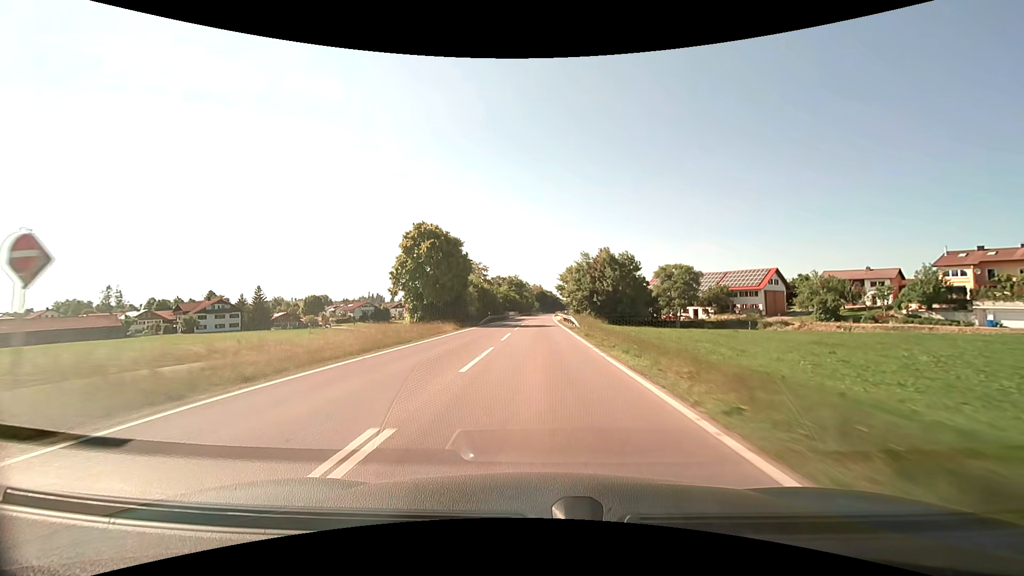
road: primary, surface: asphalt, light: Day
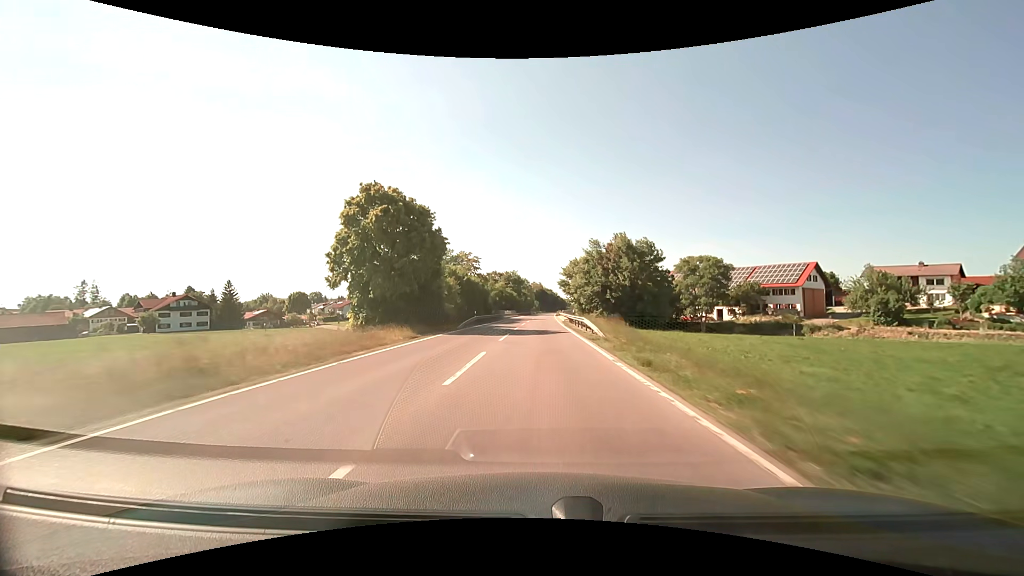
(0.0, +14.0) m; 0°
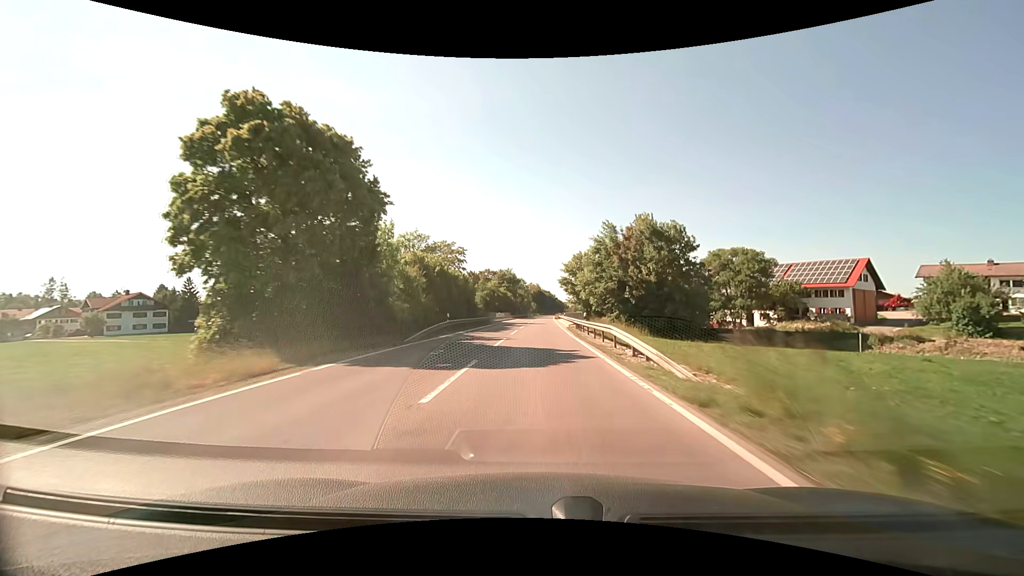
(0.0, +14.1) m; 0°
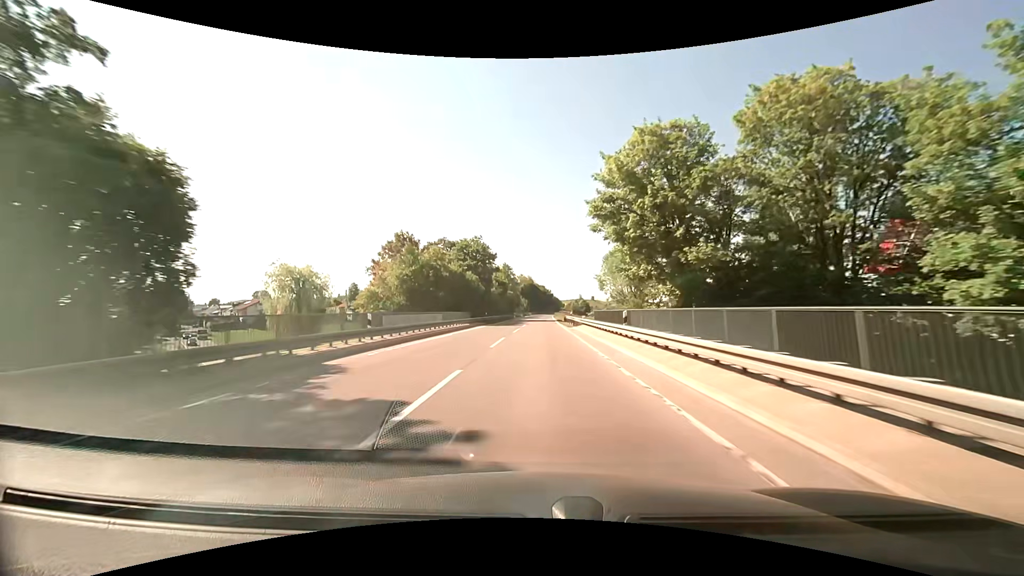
(+0.7, +56.8) m; +1°
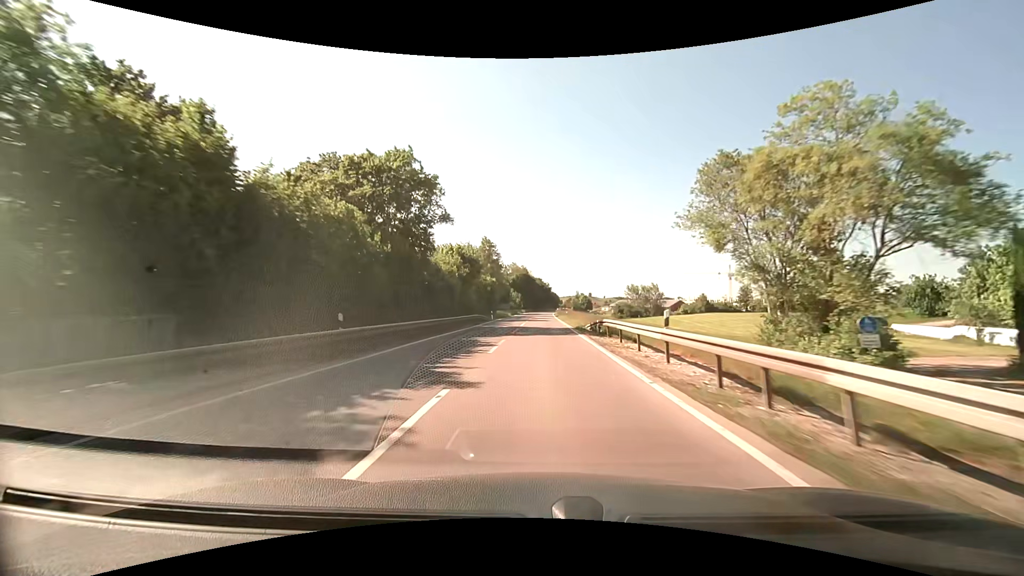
(+0.1, +43.2) m; +1°
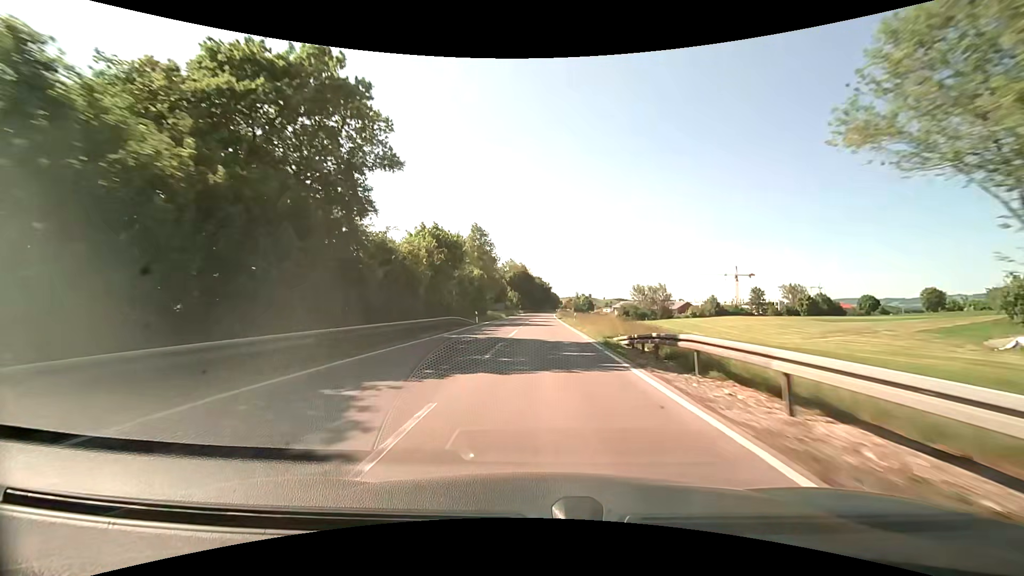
(0.0, +14.4) m; 0°
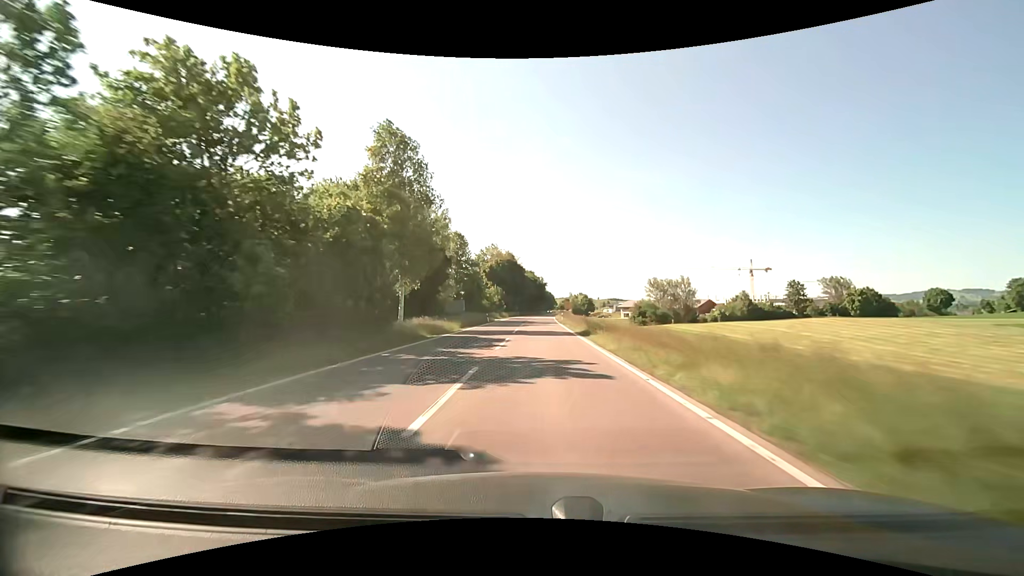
(+0.1, +43.0) m; +1°
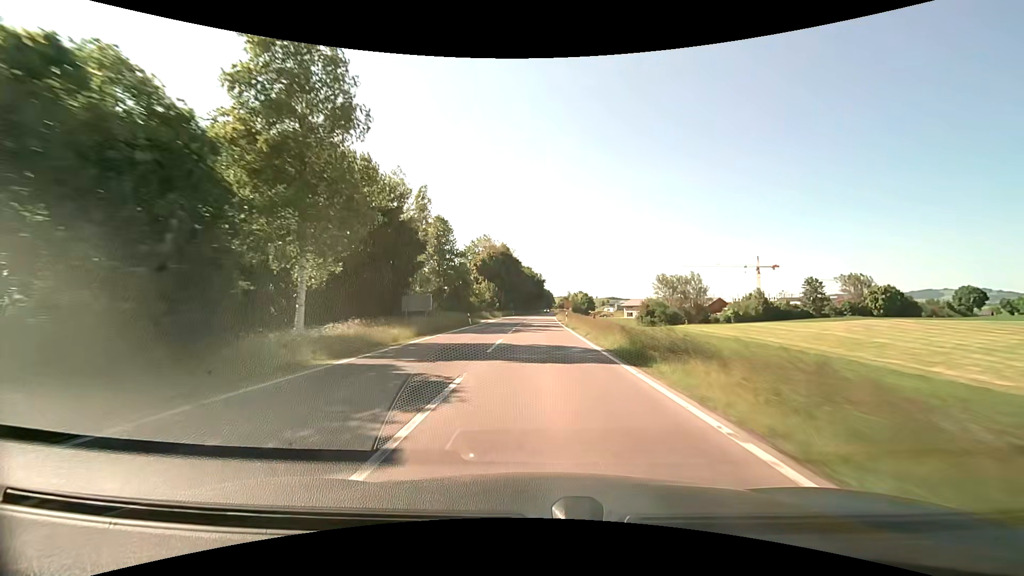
(0.0, +14.2) m; 0°
(0, +10) (0, +20) (0, +30) (0, +40) (0, +50) (+1, +60) (+1, +70) (+1, +80) (+1, +90) (+2, +100) m
